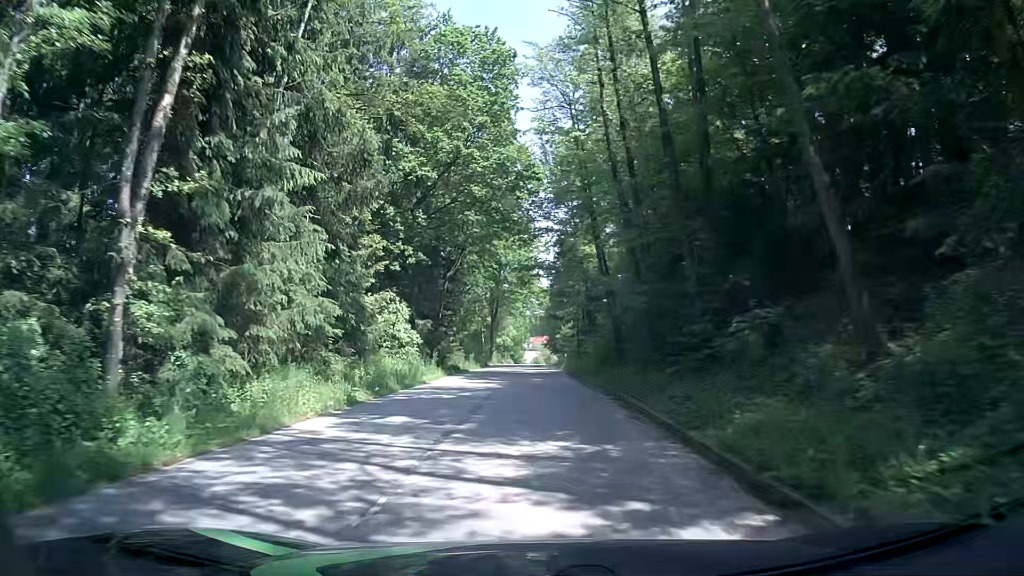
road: unclassified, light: Day
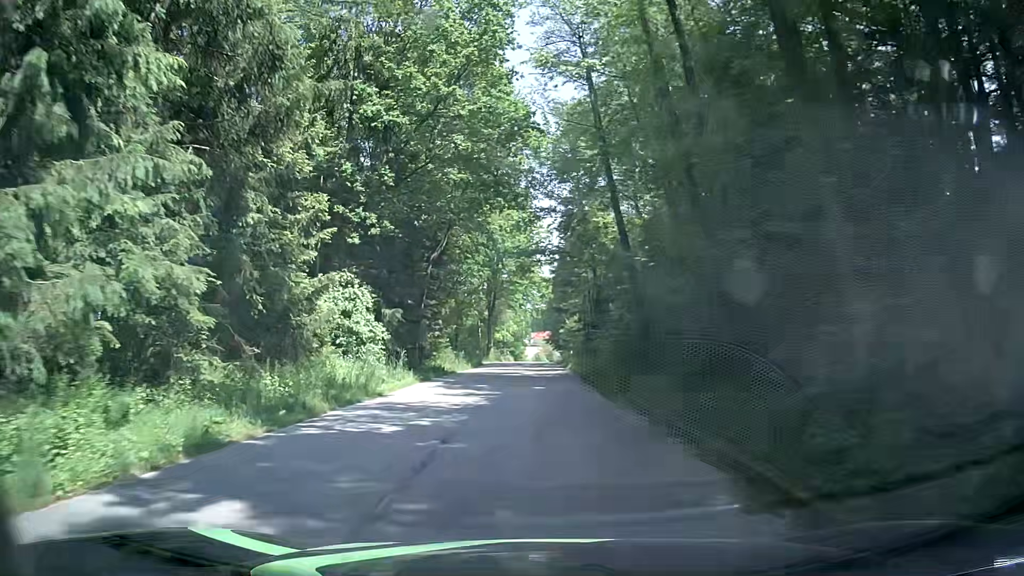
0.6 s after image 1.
(0.0, +7.1) m; +1°
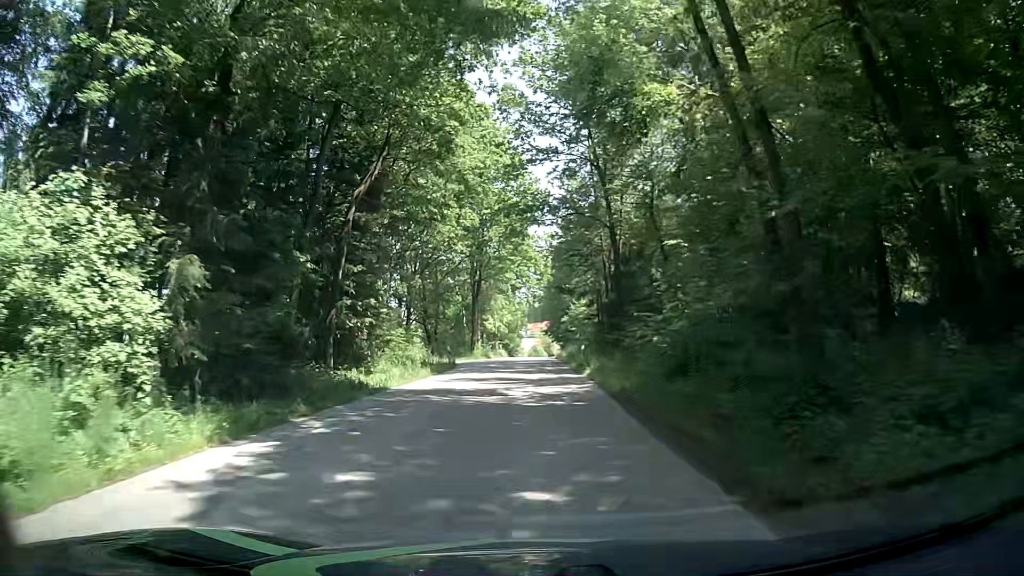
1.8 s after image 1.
(-0.3, +14.5) m; -1°
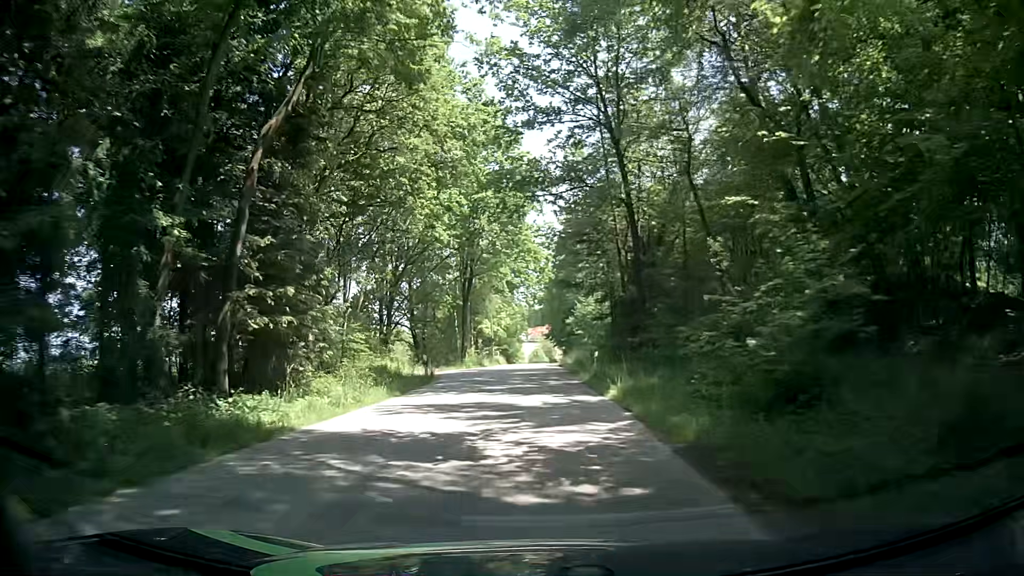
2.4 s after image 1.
(-0.1, +7.5) m; 0°
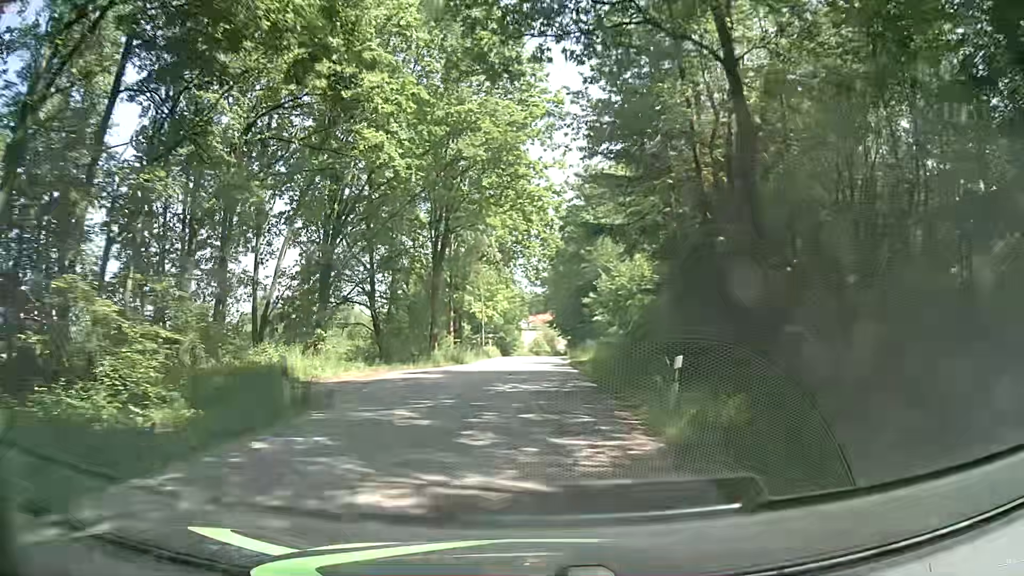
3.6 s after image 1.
(0.0, +15.5) m; -1°
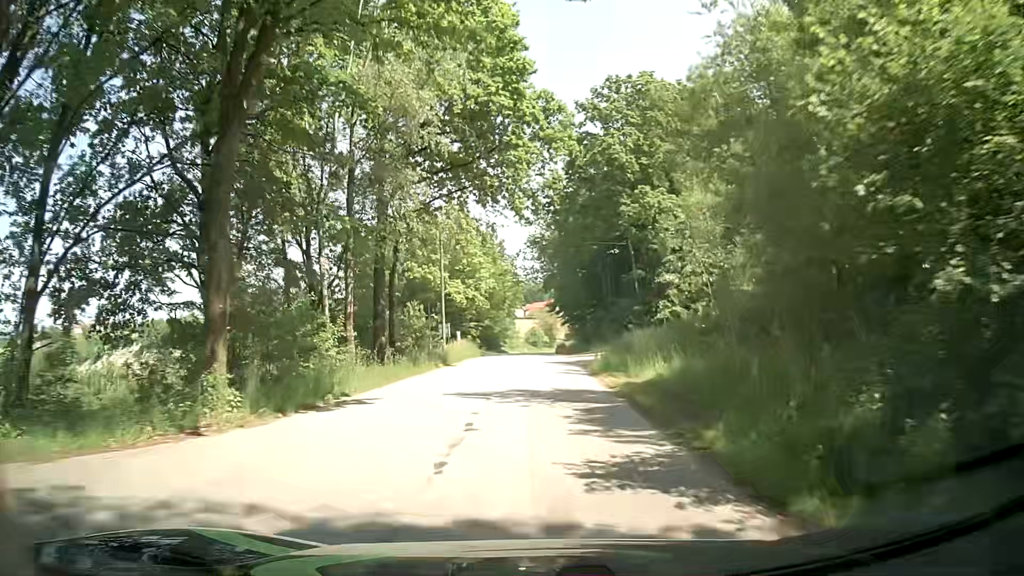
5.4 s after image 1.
(0.0, +23.7) m; +1°
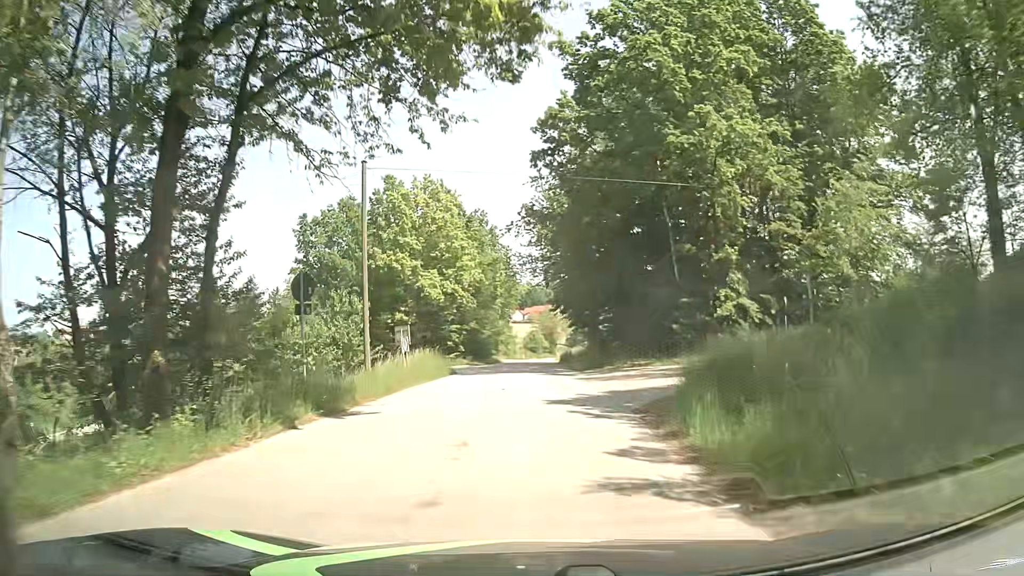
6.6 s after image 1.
(0.0, +15.9) m; -1°
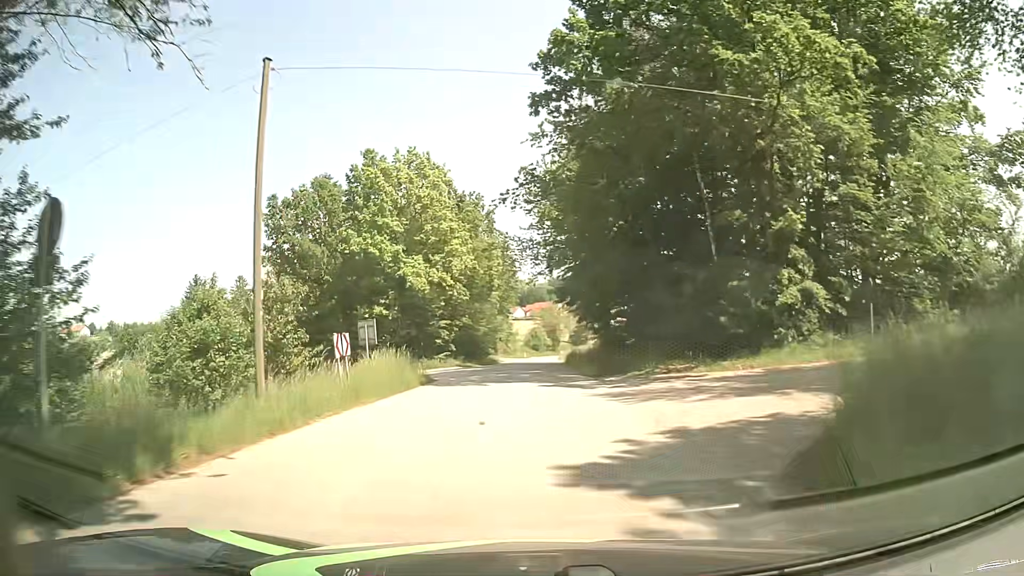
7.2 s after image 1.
(+0.2, +7.9) m; +1°
(0, +10) (0, +20) (-1, +30) (-1, +40) (-1, +50) (-1, +60) (-1, +70) (-1, +80) (-1, +90) (-1, +100) m
